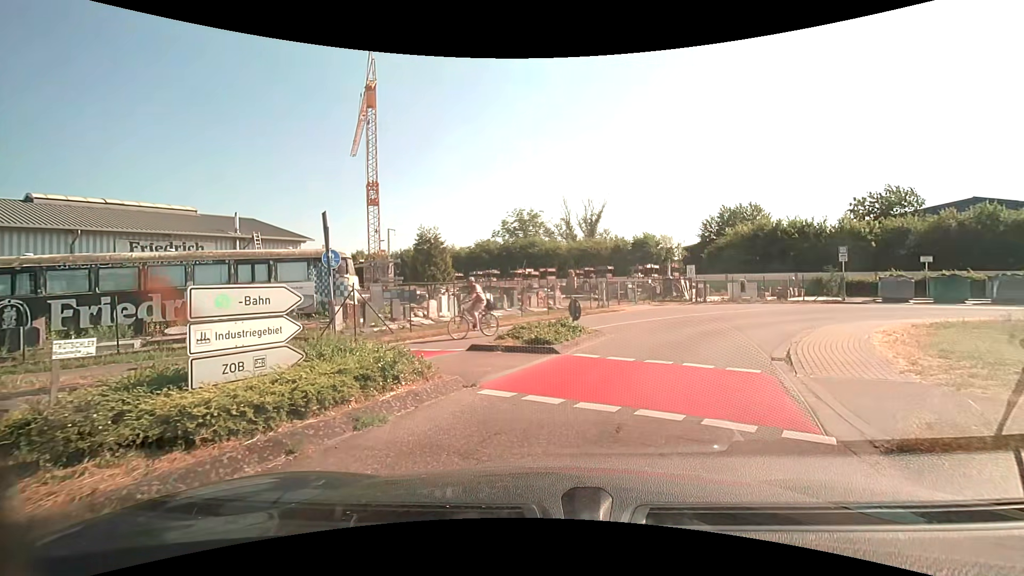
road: unclassified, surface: asphalt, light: Day
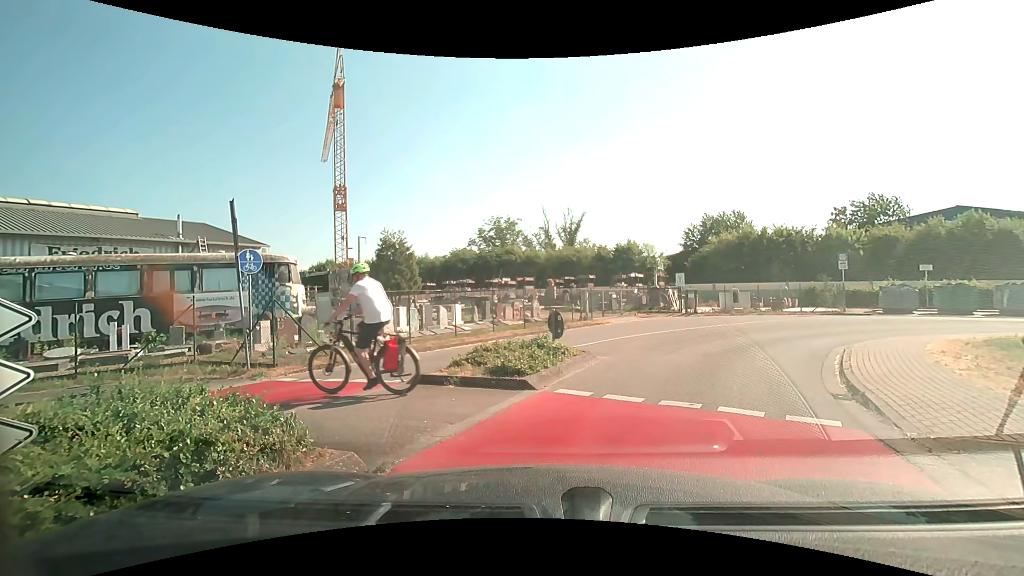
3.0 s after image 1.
(+0.1, +2.9) m; +2°
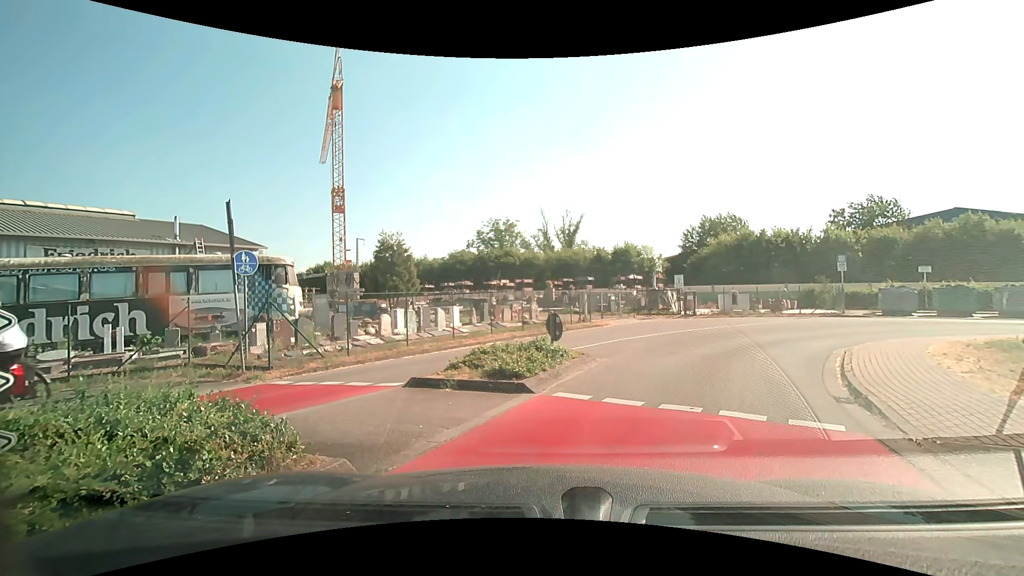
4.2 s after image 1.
(0.0, +0.1) m; 0°
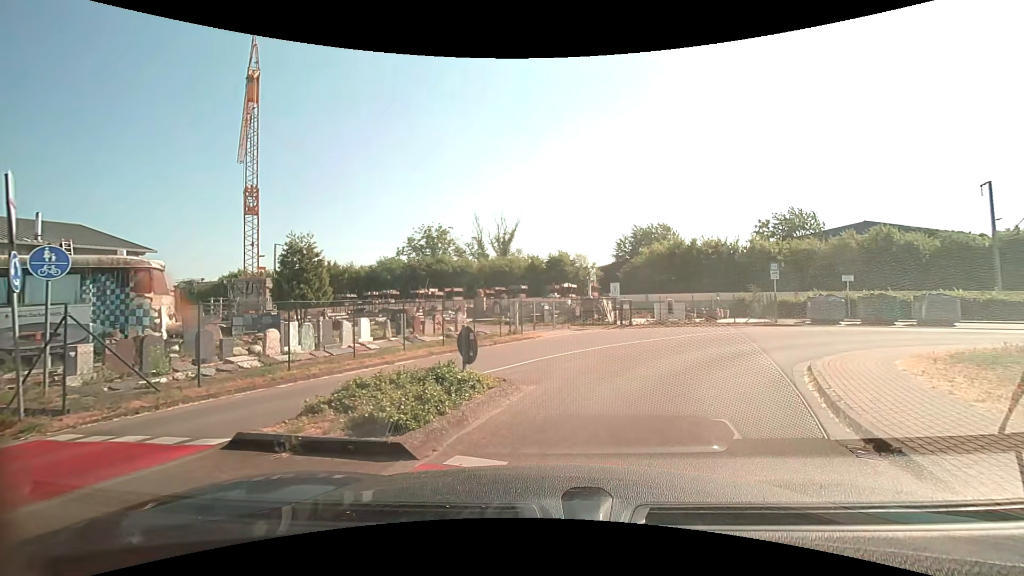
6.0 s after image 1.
(+0.2, +2.7) m; +9°
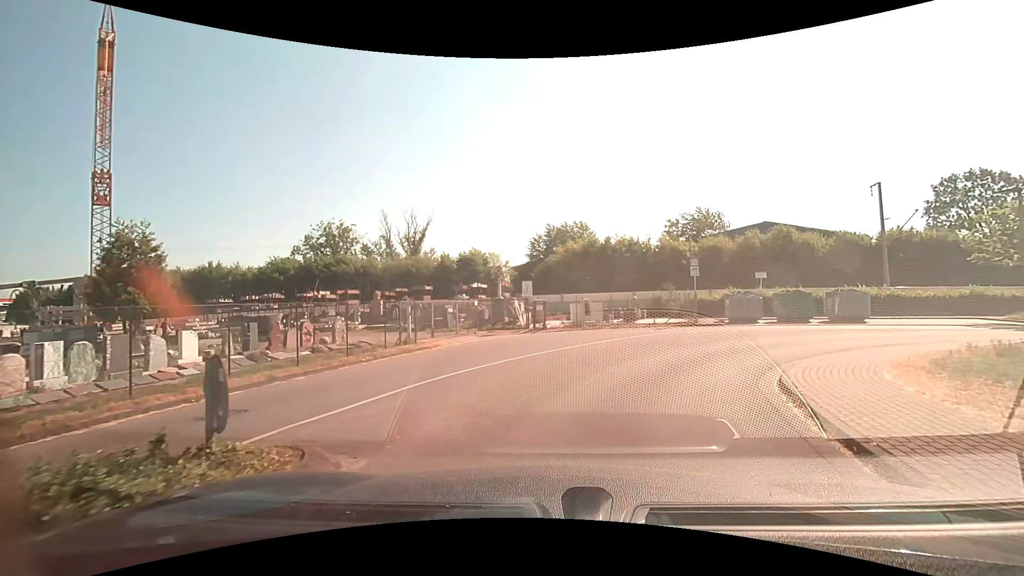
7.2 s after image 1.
(+0.3, +3.9) m; +9°
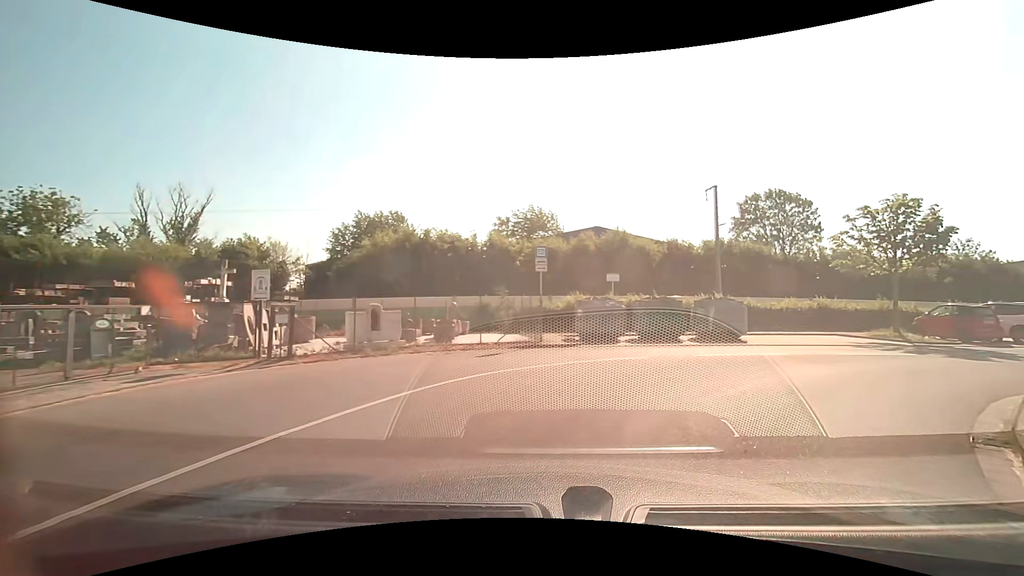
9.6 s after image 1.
(+1.3, +9.9) m; +20°
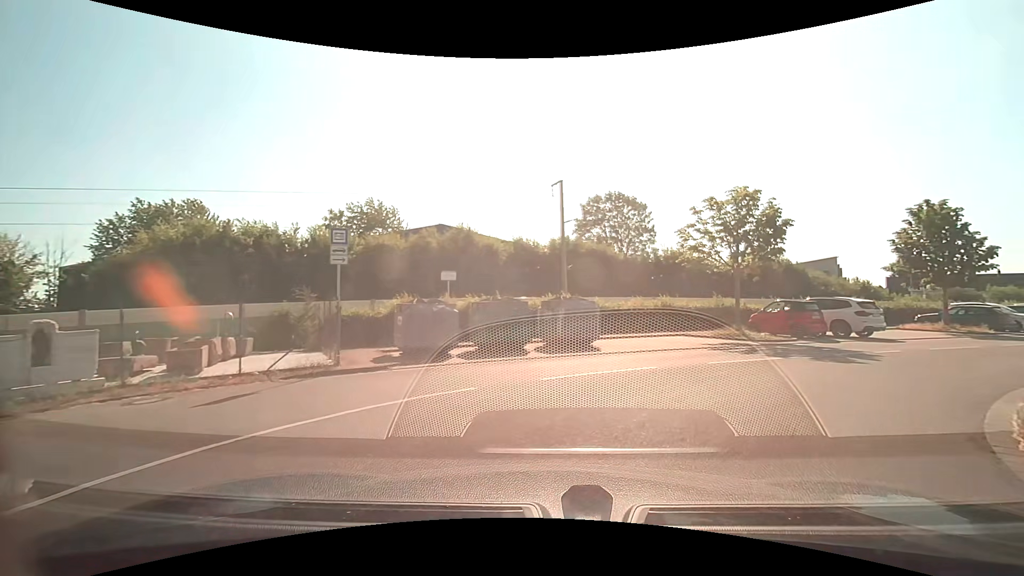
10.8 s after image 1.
(+0.7, +4.5) m; +16°
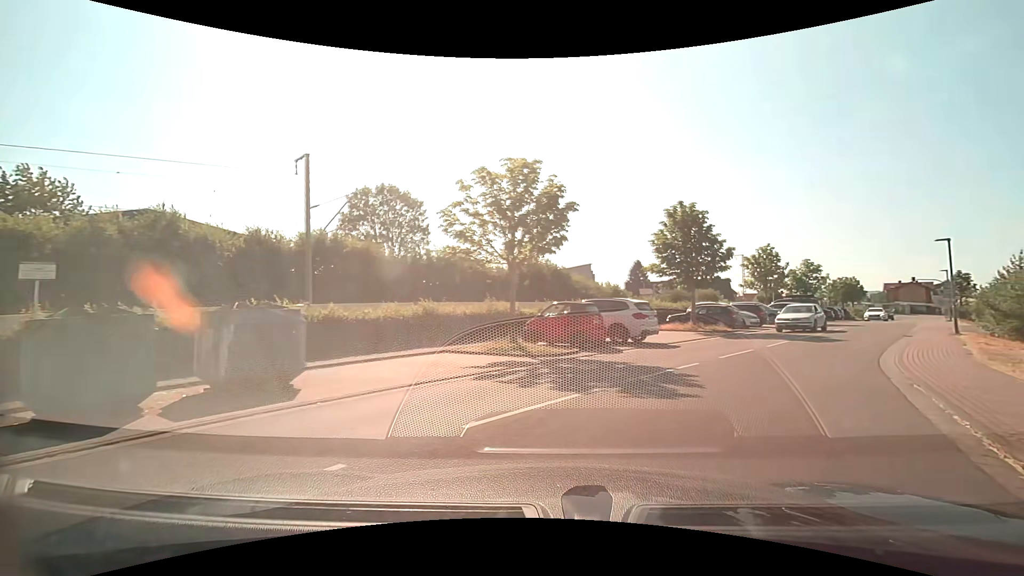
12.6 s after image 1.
(+1.4, +6.1) m; +26°
